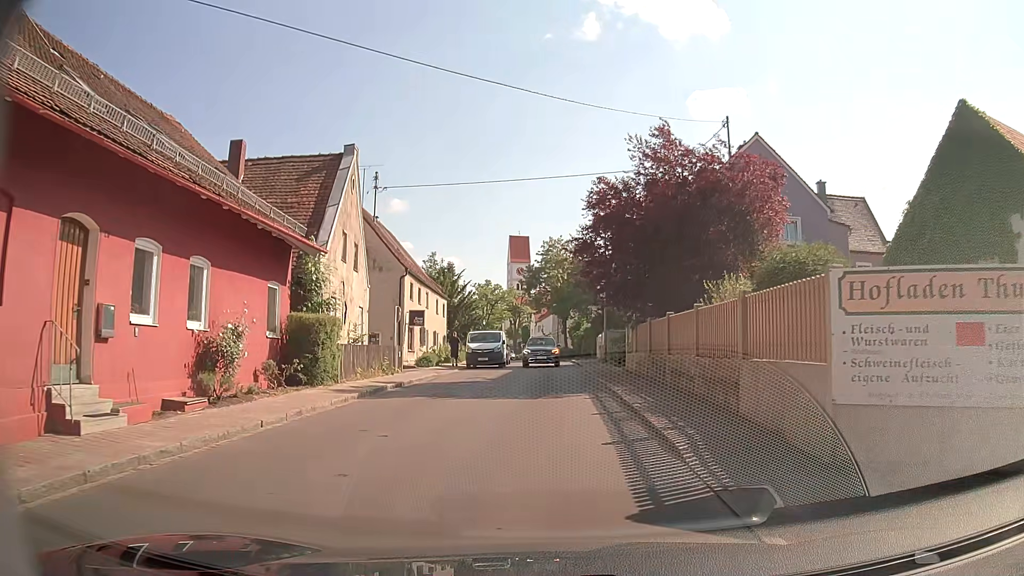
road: tertiary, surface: asphalt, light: Day
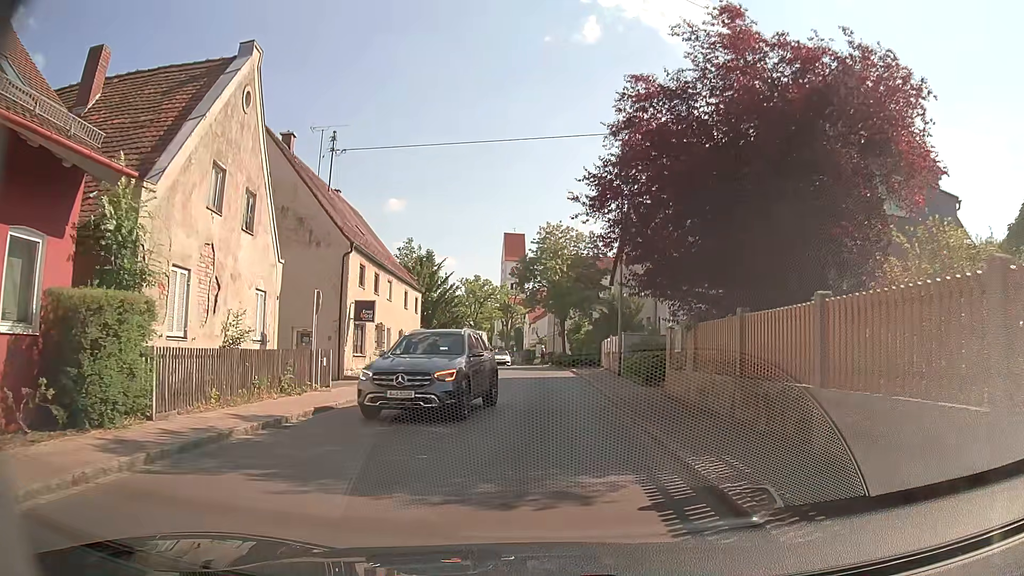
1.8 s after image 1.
(0.0, +9.1) m; +1°
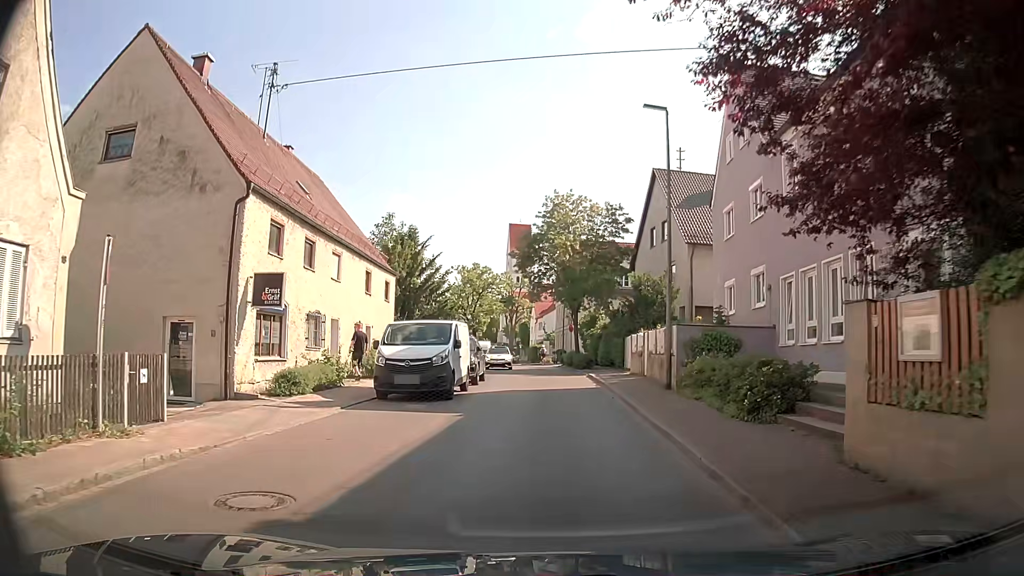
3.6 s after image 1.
(-0.1, +9.7) m; -1°
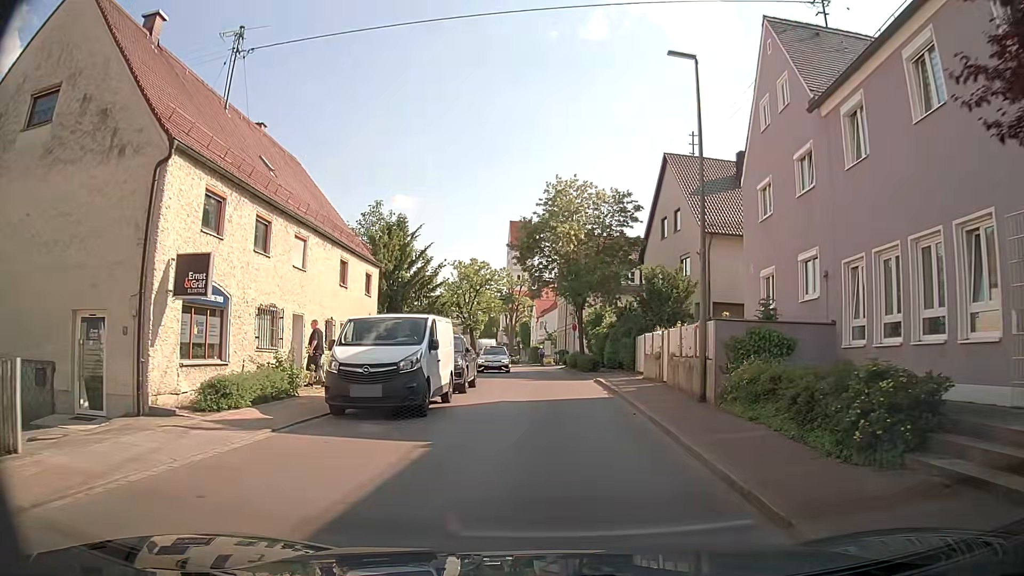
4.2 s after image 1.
(0.0, +3.8) m; 0°
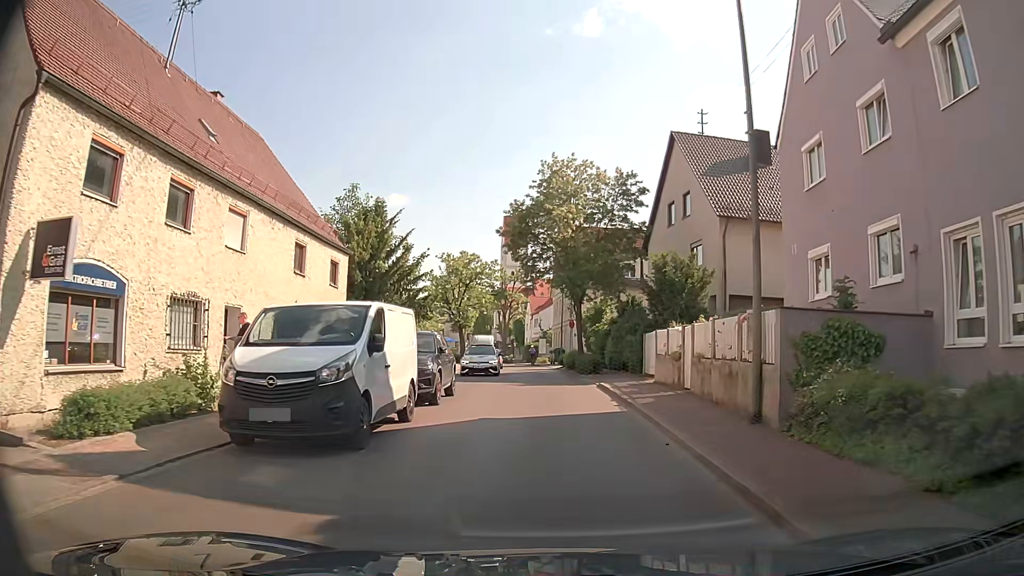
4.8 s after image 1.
(0.0, +4.1) m; 0°
